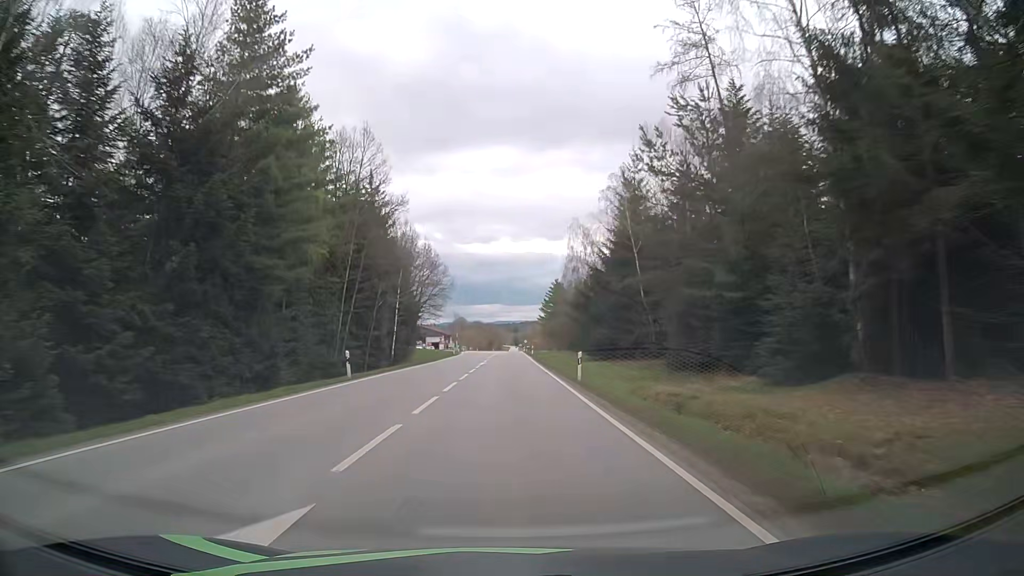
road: secondary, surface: asphalt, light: Day
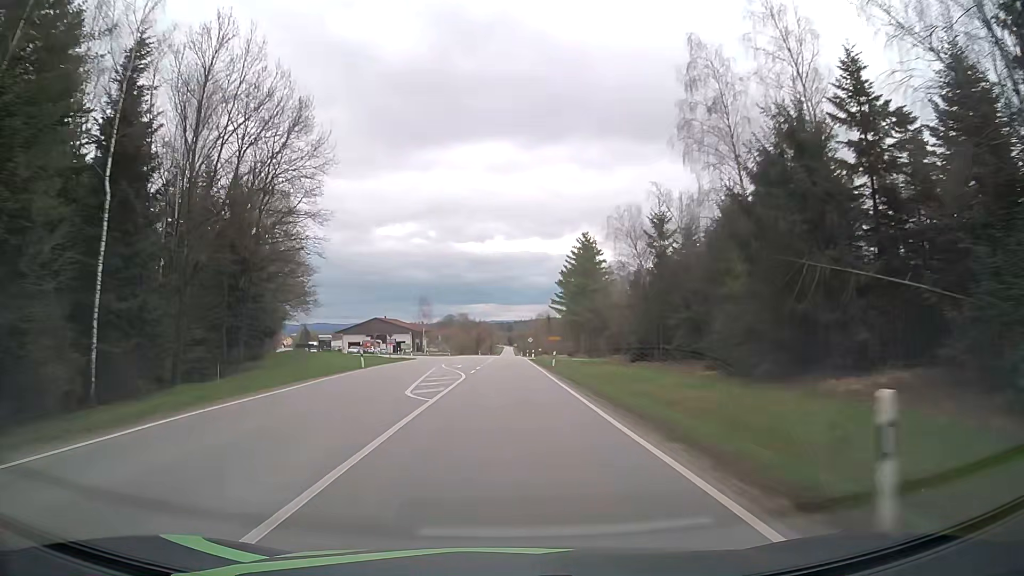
(+0.3, +71.5) m; +1°
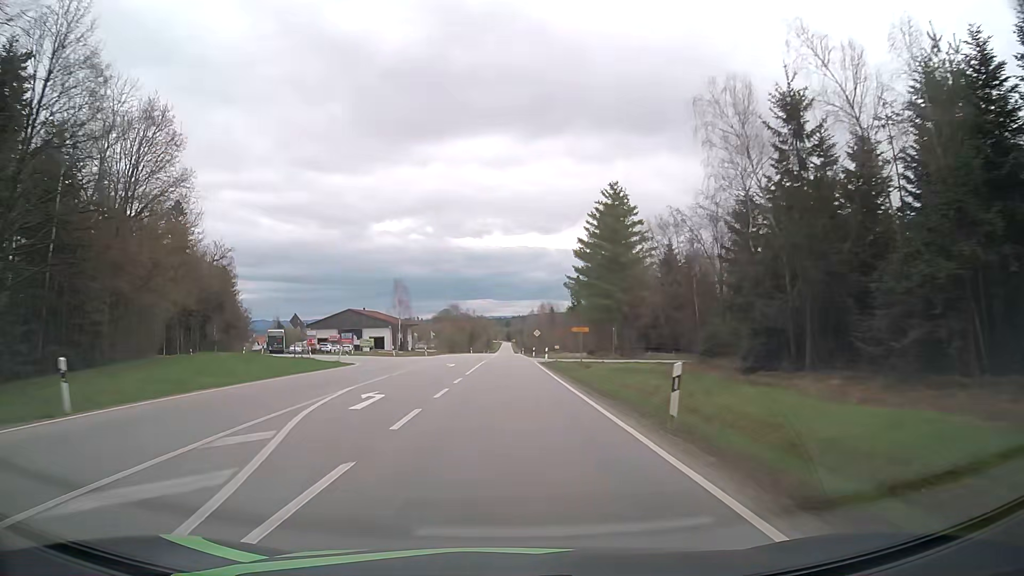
(-0.1, +28.4) m; 0°
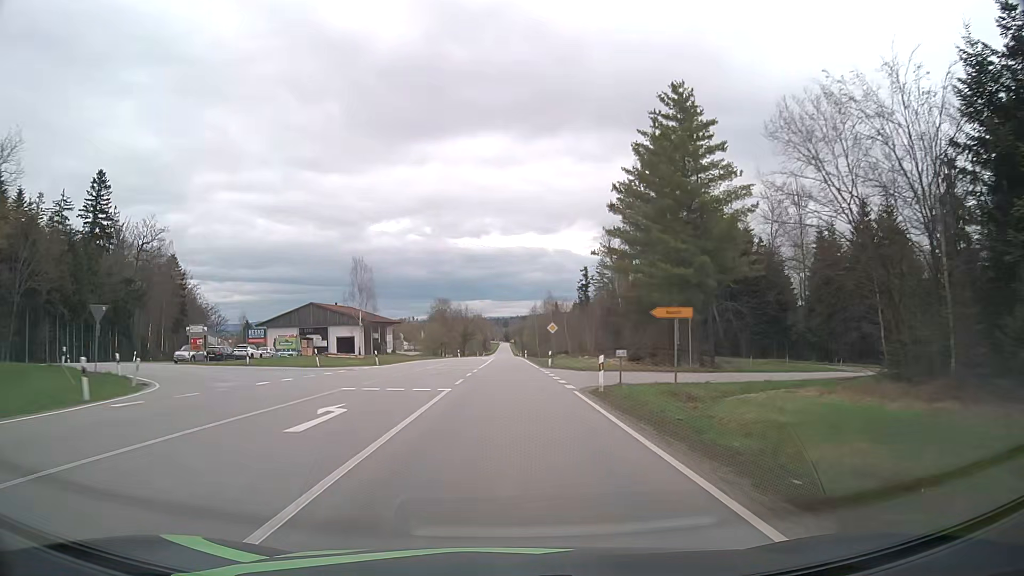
(0.0, +28.4) m; 0°
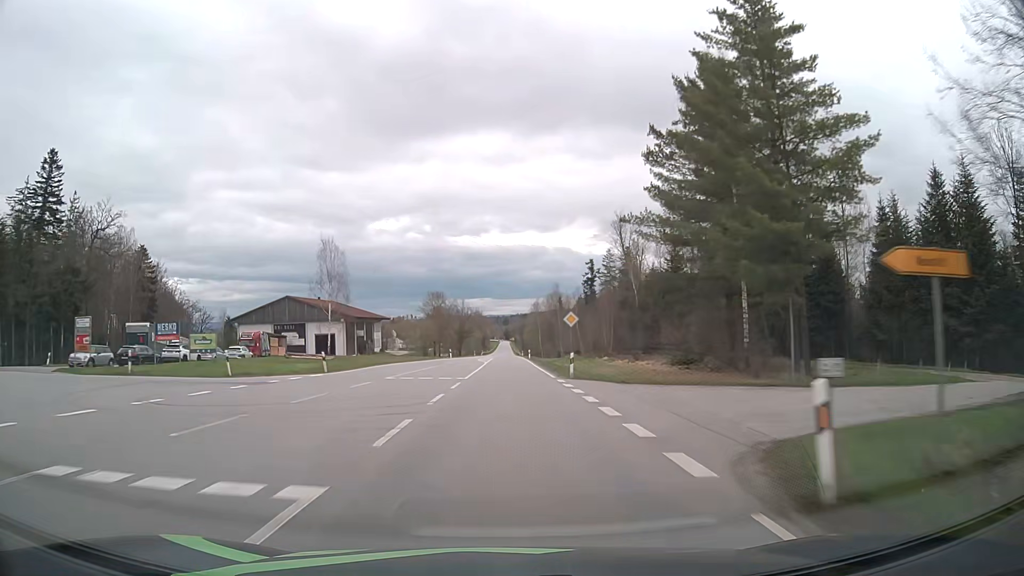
(-0.1, +14.2) m; 0°
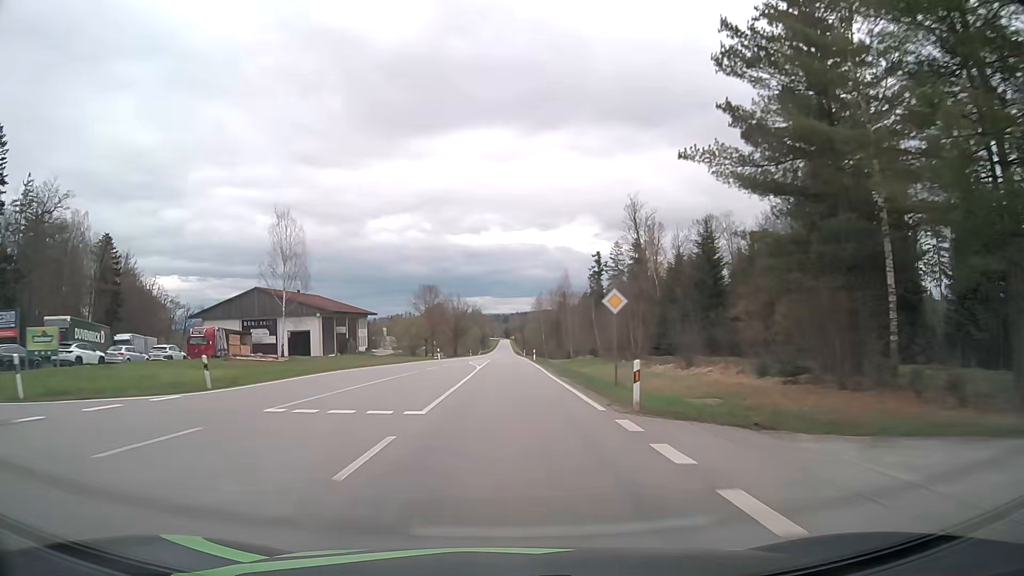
(0.0, +14.2) m; 0°
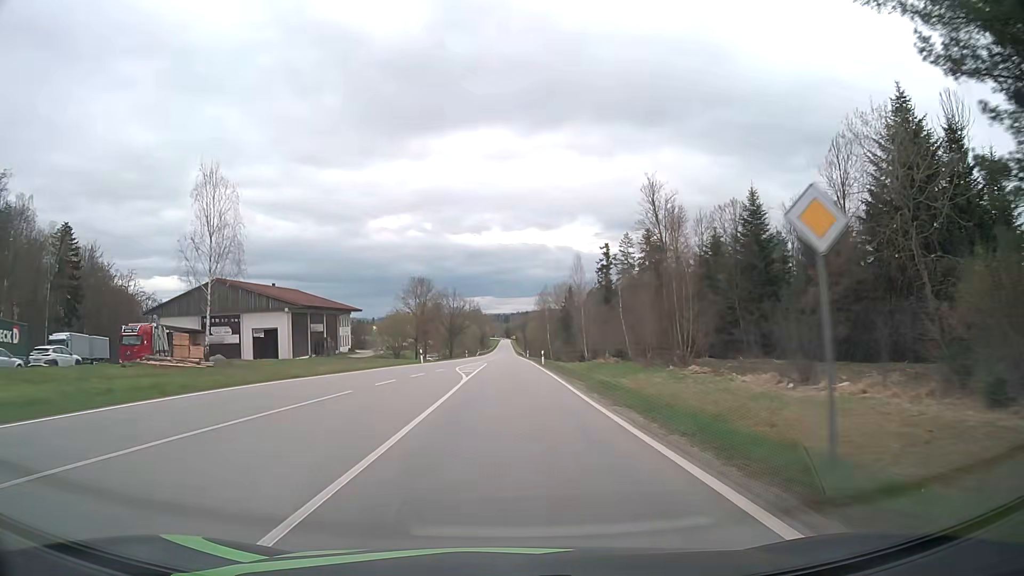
(0.0, +14.2) m; 0°
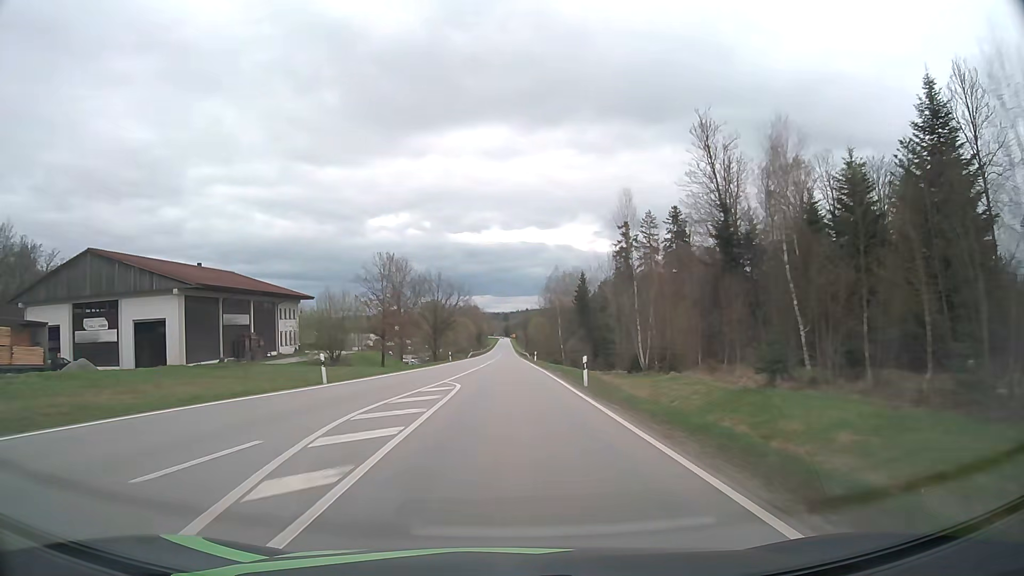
(0.0, +28.5) m; 0°
(0, +10) (0, +20) (0, +30) (0, +40) (0, +50) (0, +60) (0, +70) (0, +80) (0, +90) (0, +100) m
